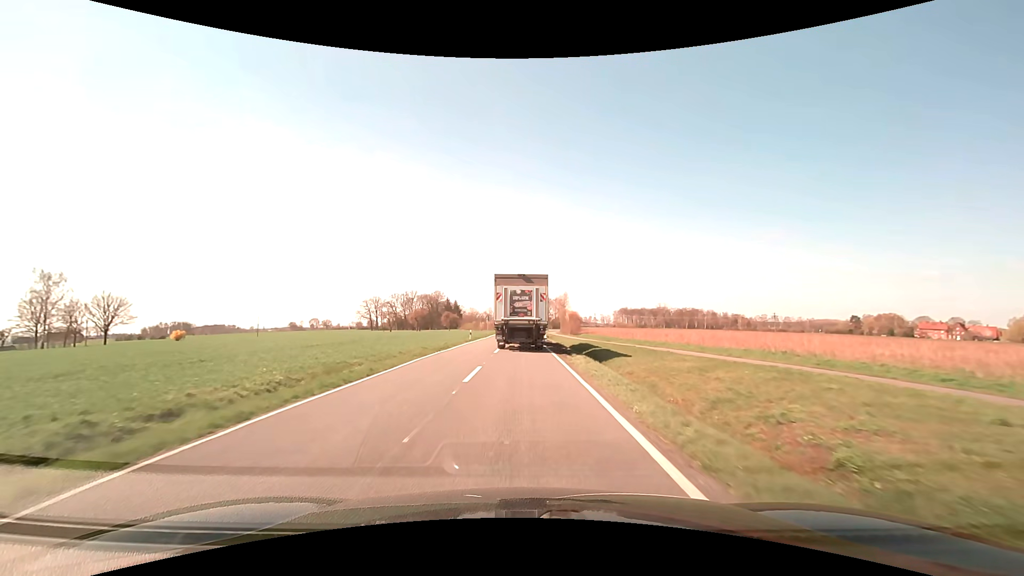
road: secondary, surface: asphalt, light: Day
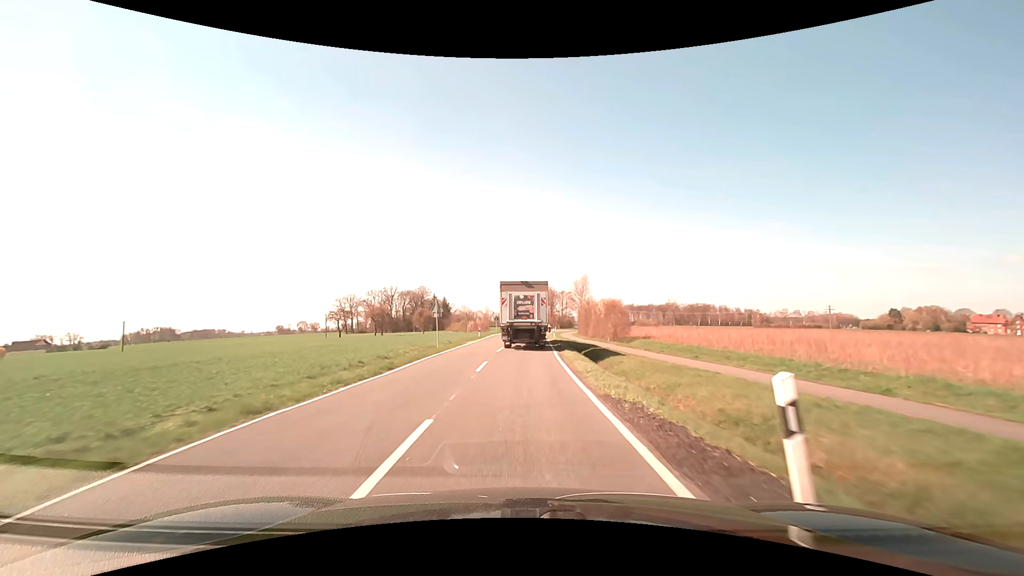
(0.0, +44.1) m; 0°
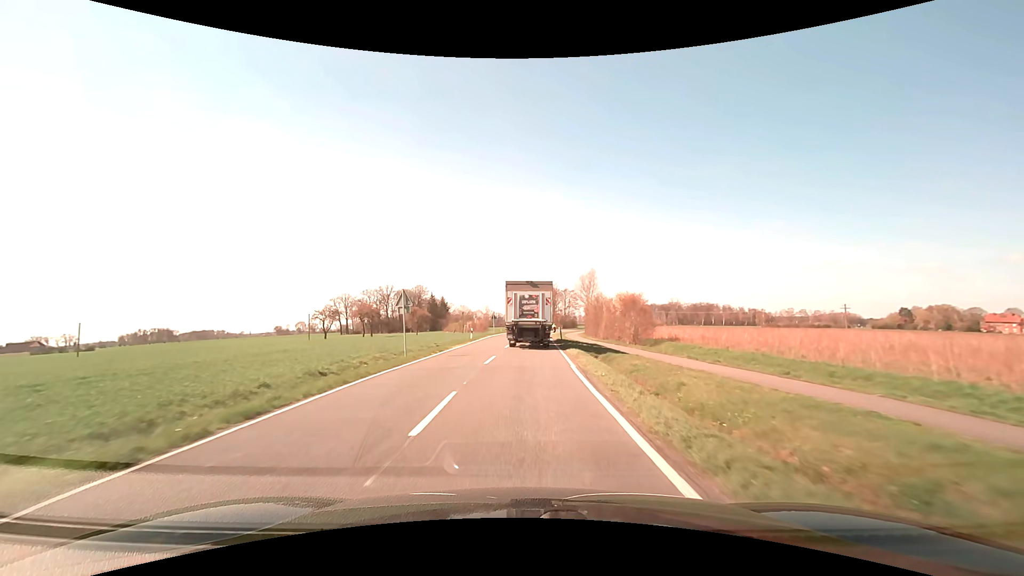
(0.0, +9.0) m; 0°
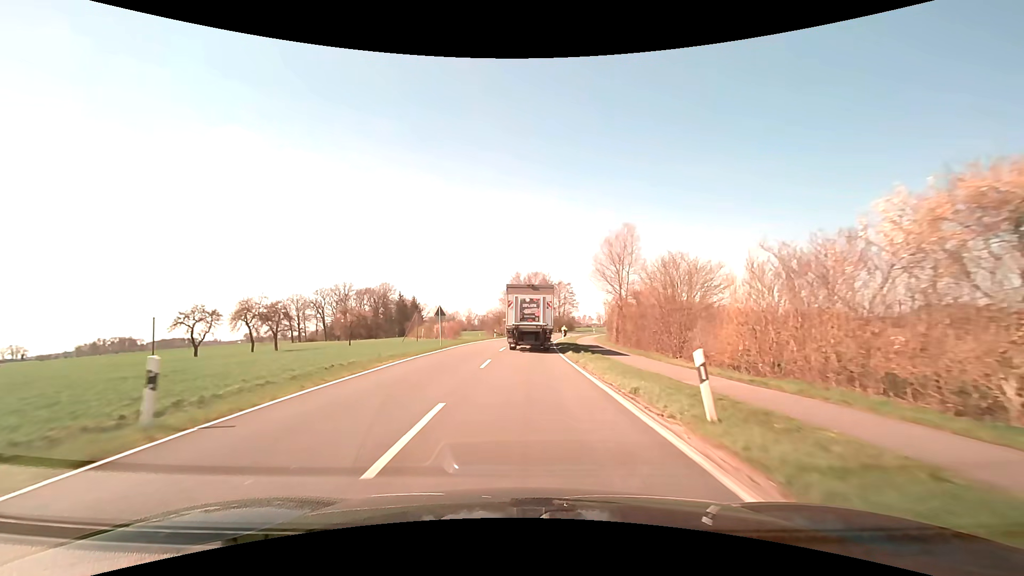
(+0.3, +37.7) m; +1°
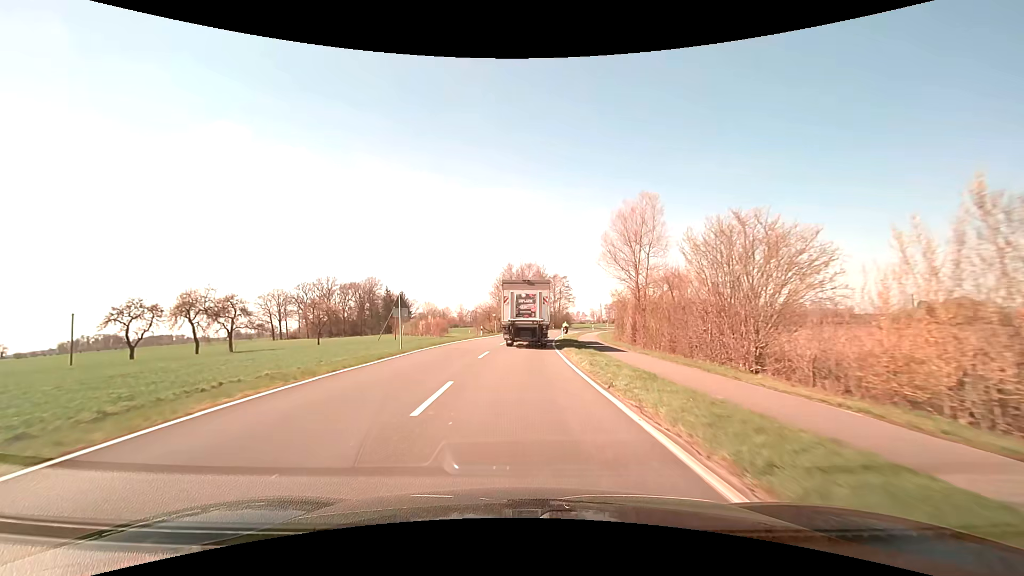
(+0.1, +9.5) m; +1°
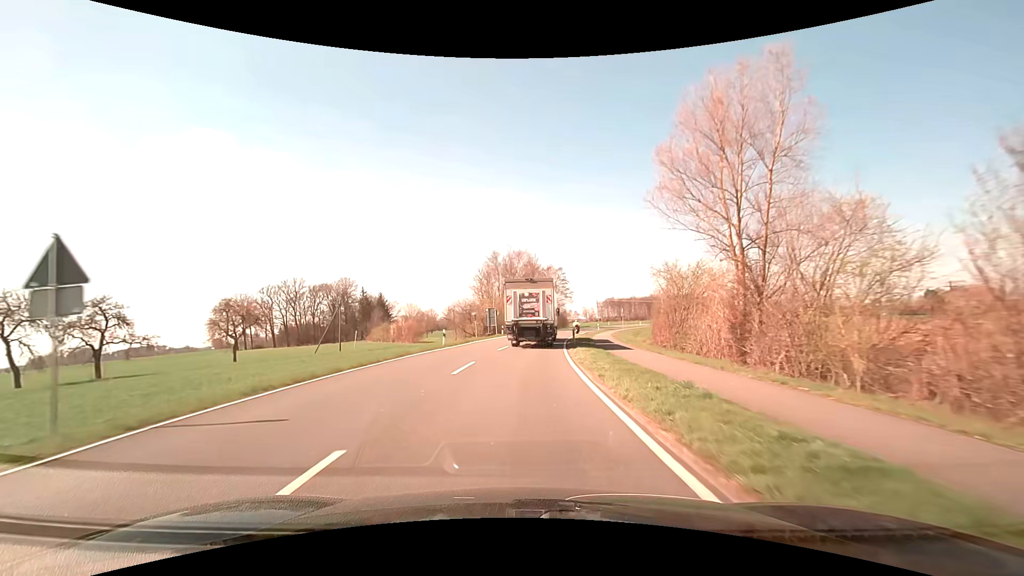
(+0.1, +18.5) m; +1°
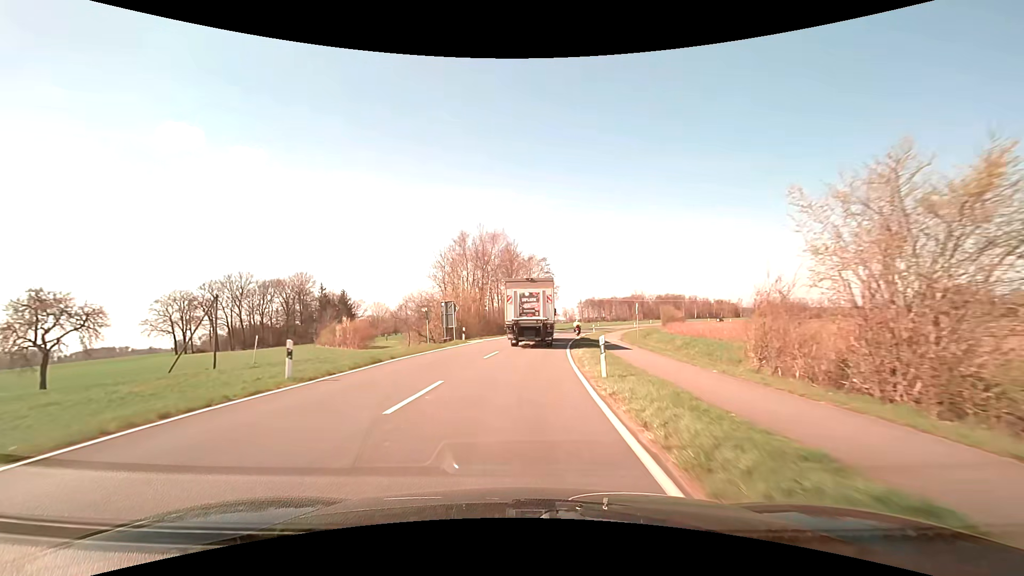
(+0.4, +17.9) m; +2°
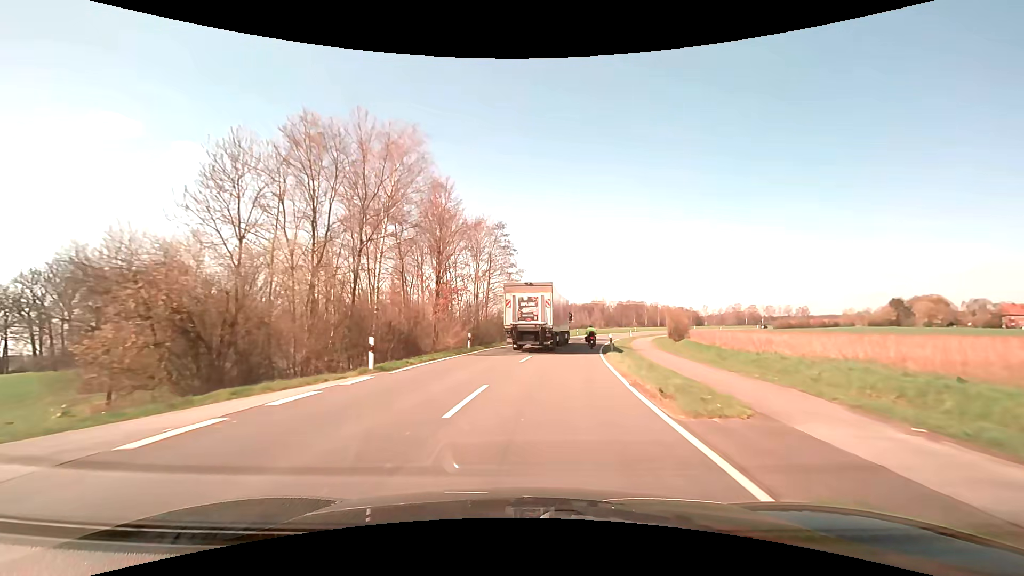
(+1.4, +37.0) m; +5°
(0, +10) (+1, +20) (+1, +30) (+2, +40) (+3, +50) (+5, +60) (+8, +69) (+11, +79) (+15, +88) (+19, +97) m
